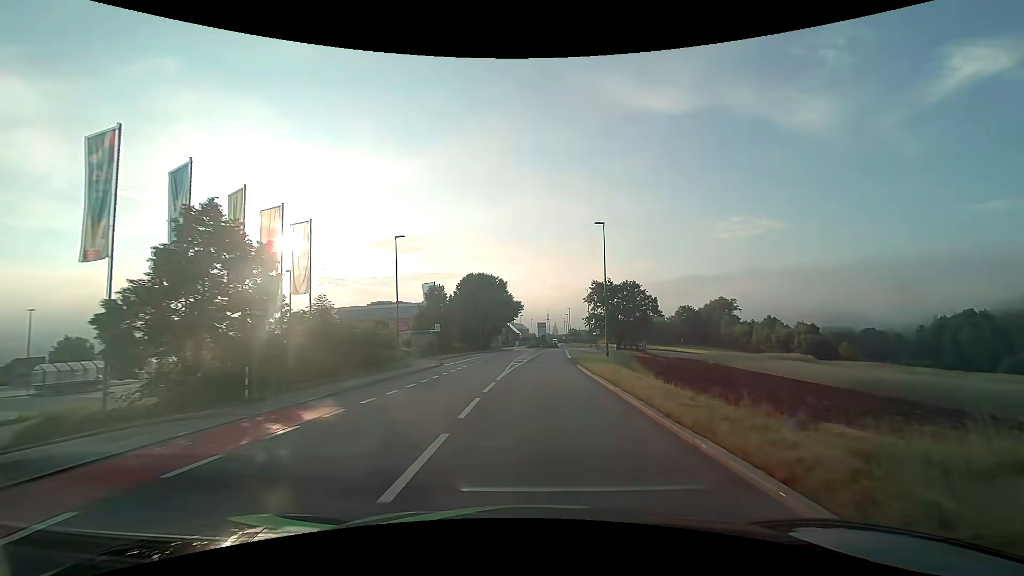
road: tertiary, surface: asphalt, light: Day
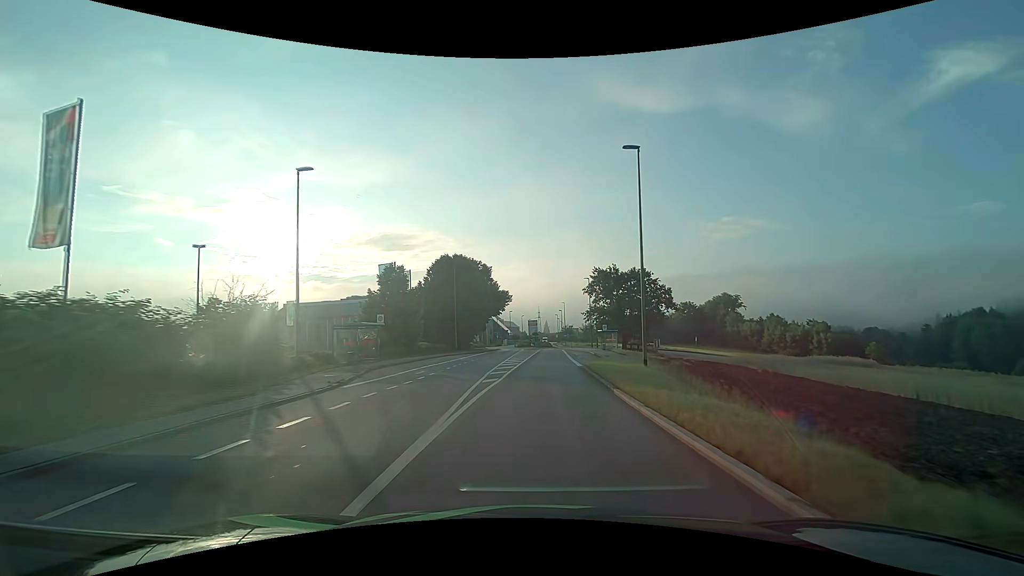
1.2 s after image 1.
(+0.1, +15.2) m; +1°
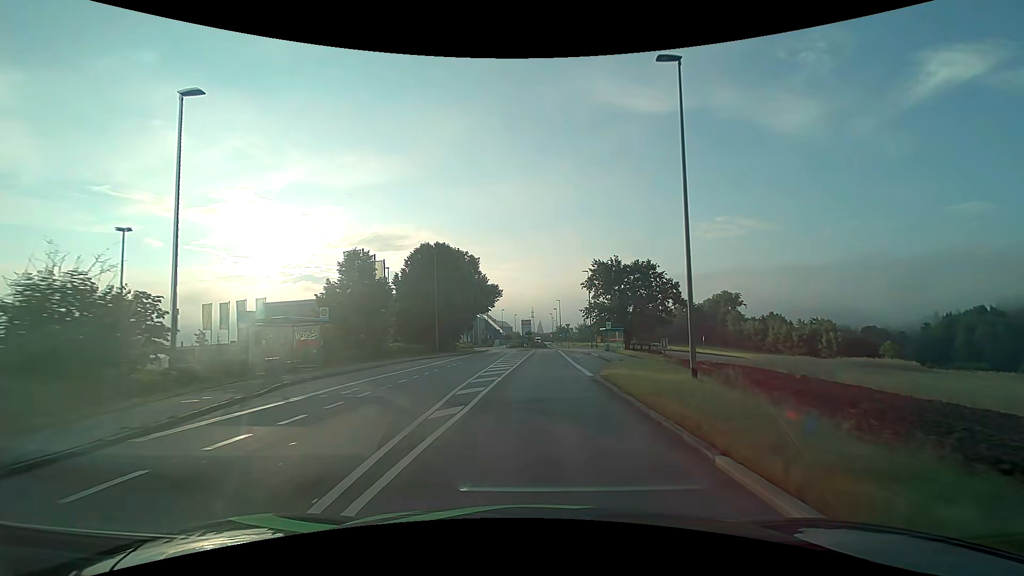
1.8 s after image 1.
(+0.1, +7.6) m; +1°
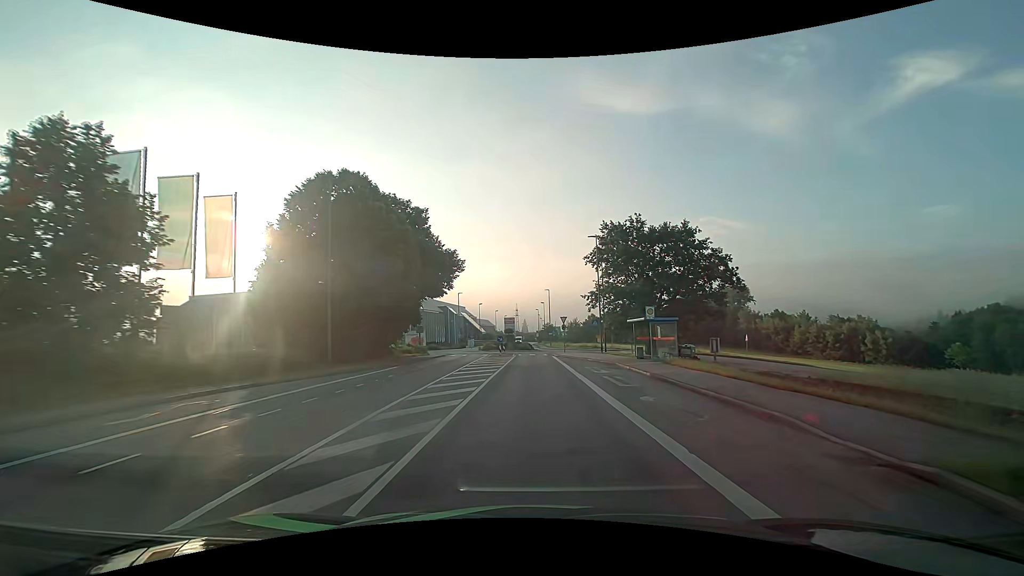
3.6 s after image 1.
(+0.4, +22.8) m; +2°
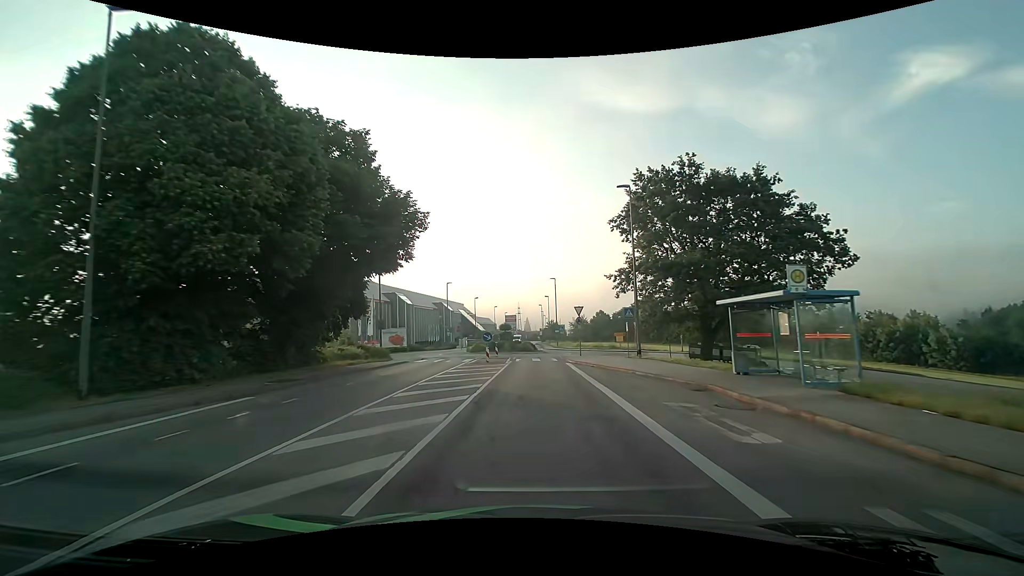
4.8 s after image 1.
(0.0, +14.3) m; 0°
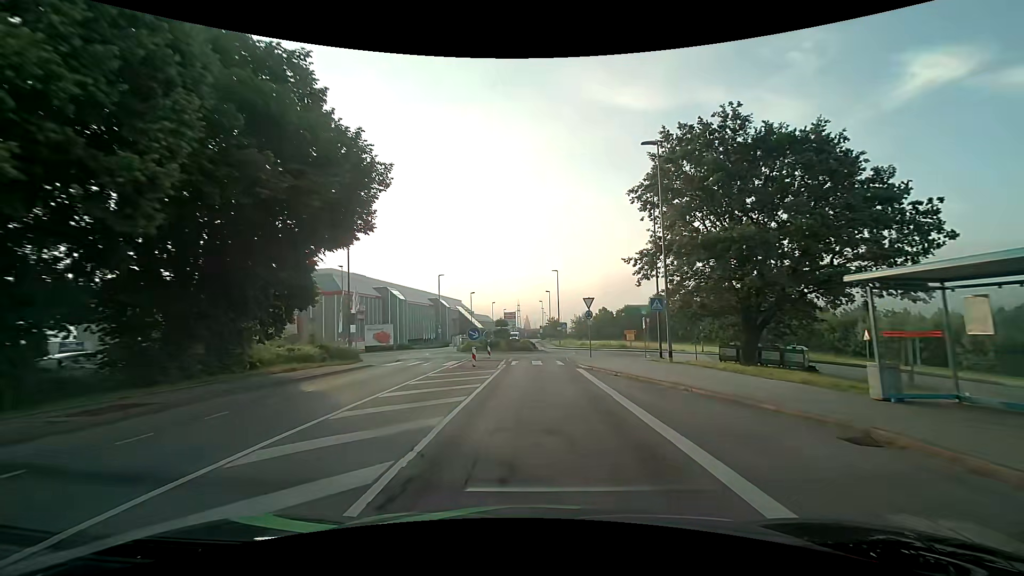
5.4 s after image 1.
(0.0, +6.5) m; 0°
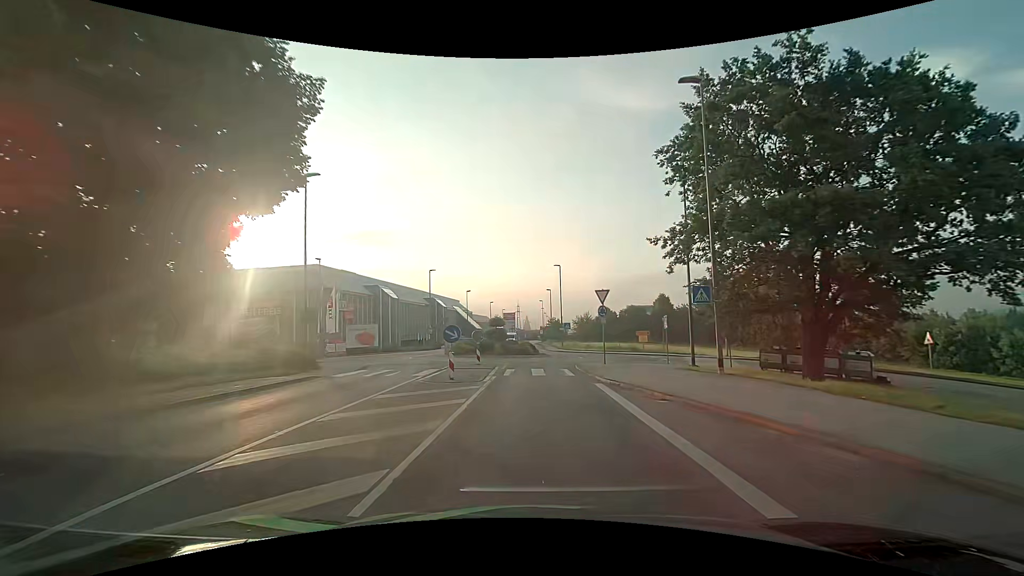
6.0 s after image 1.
(0.0, +6.0) m; 0°
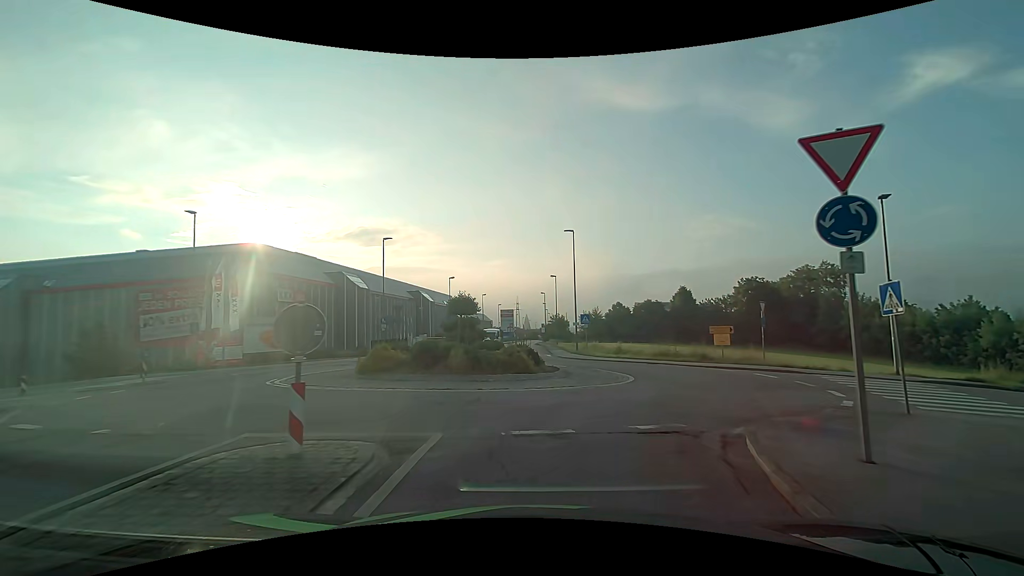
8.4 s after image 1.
(0.0, +19.0) m; 0°
